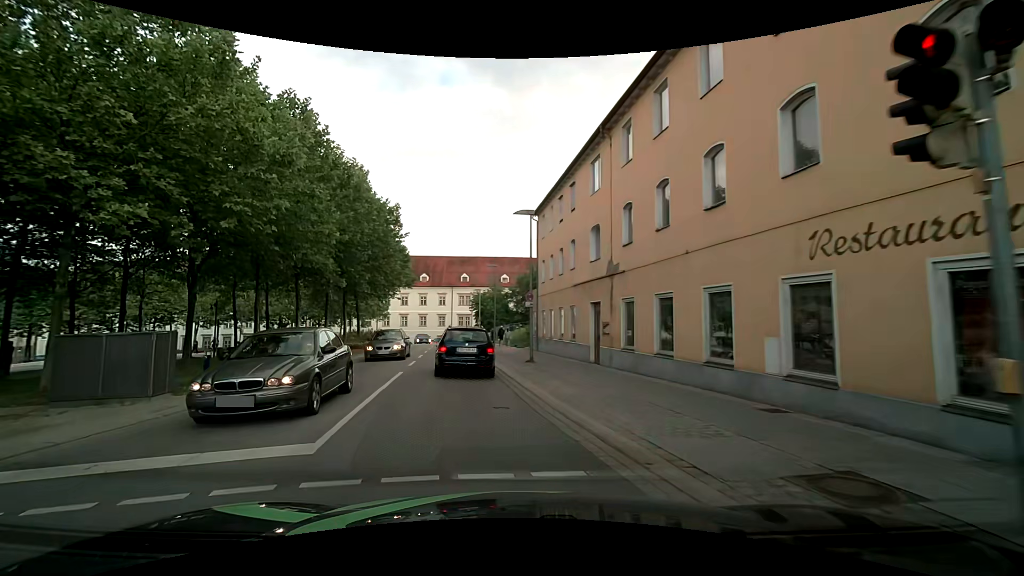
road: tertiary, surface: asphalt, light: Day
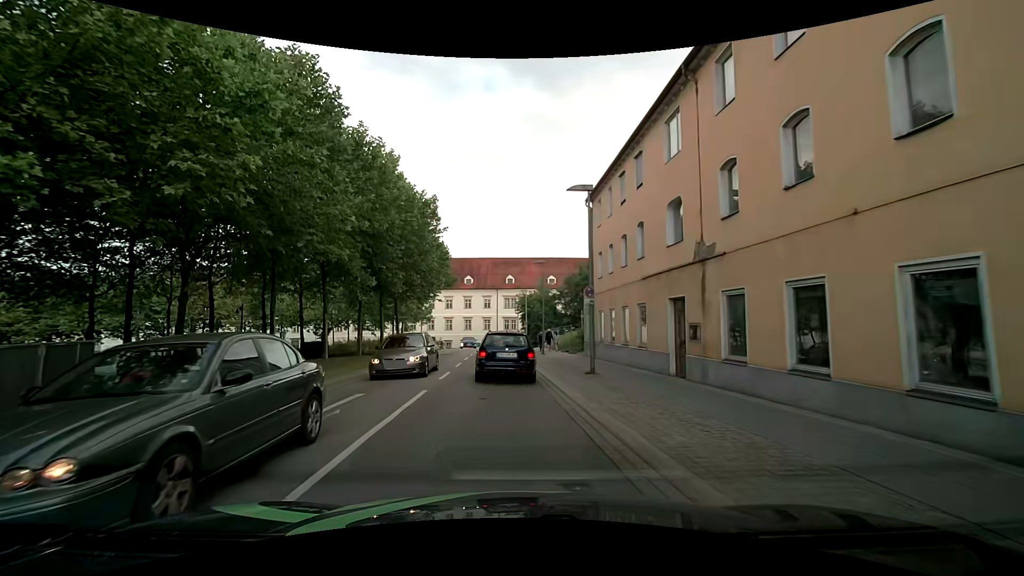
(-0.2, +4.2) m; -4°
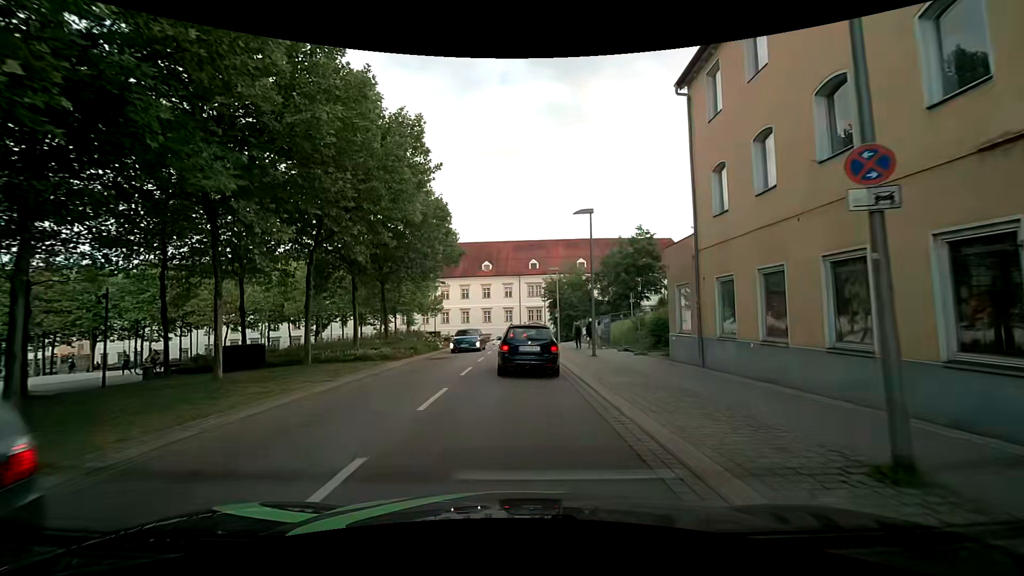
(-0.7, +12.7) m; -4°
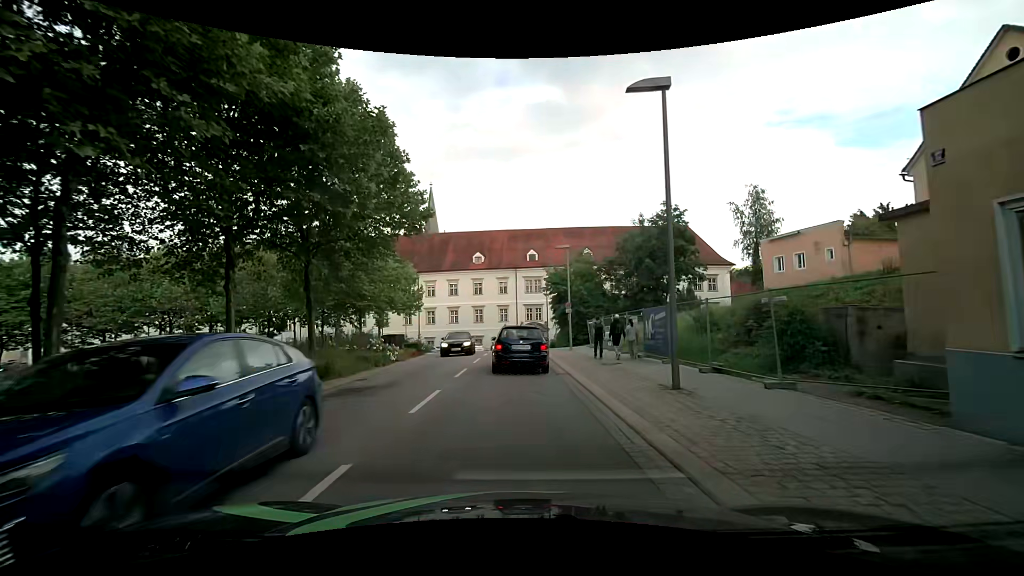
(+0.2, +12.1) m; 0°
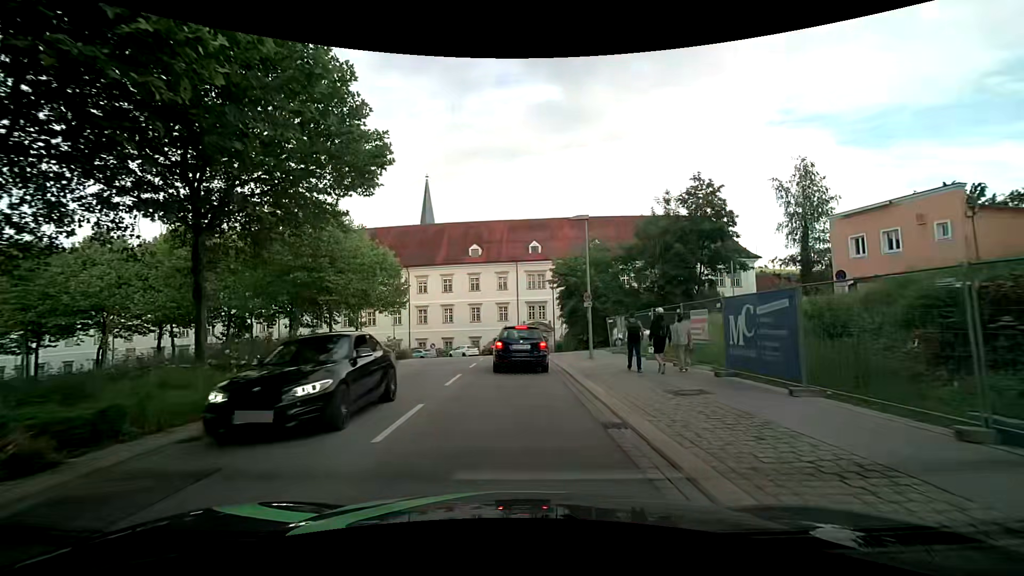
(0.0, +8.1) m; 0°
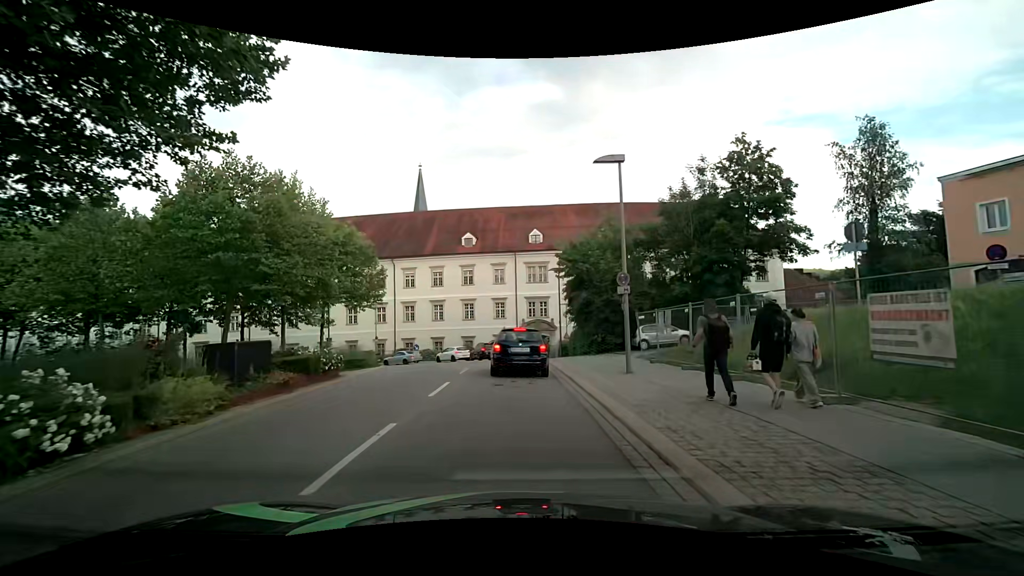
(0.0, +7.9) m; +1°
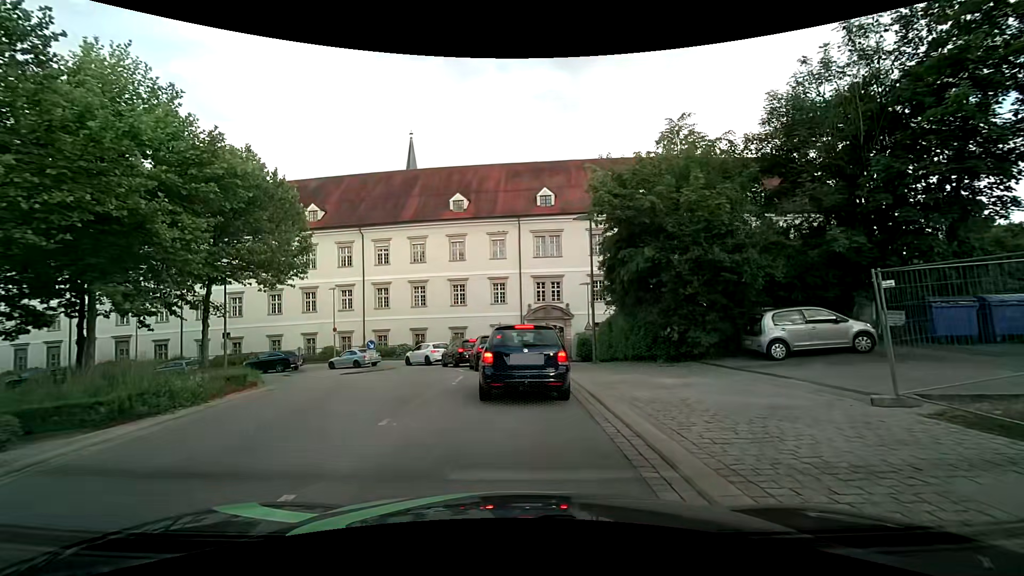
(-0.2, +14.4) m; -3°
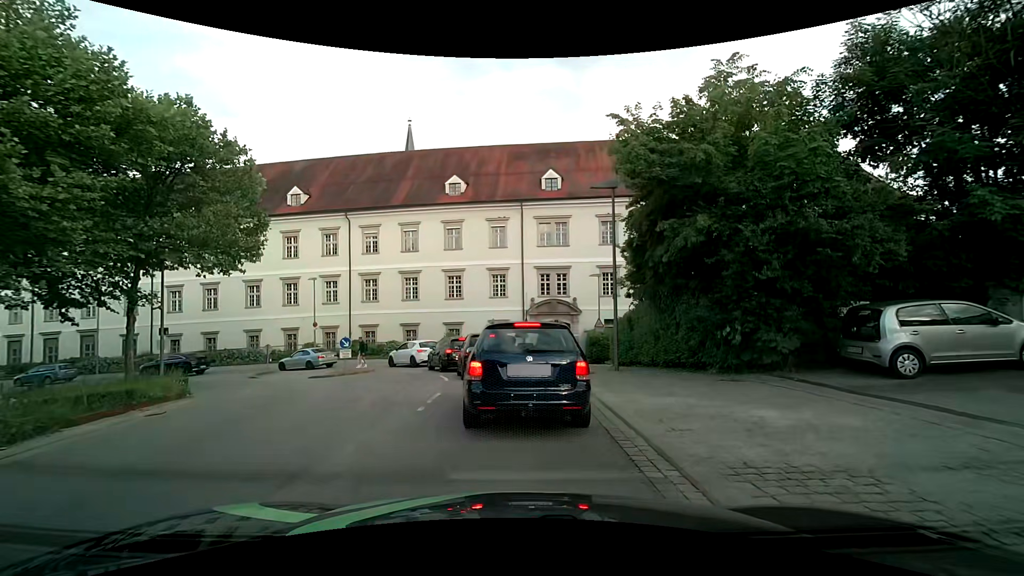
(+0.1, +4.6) m; +1°
